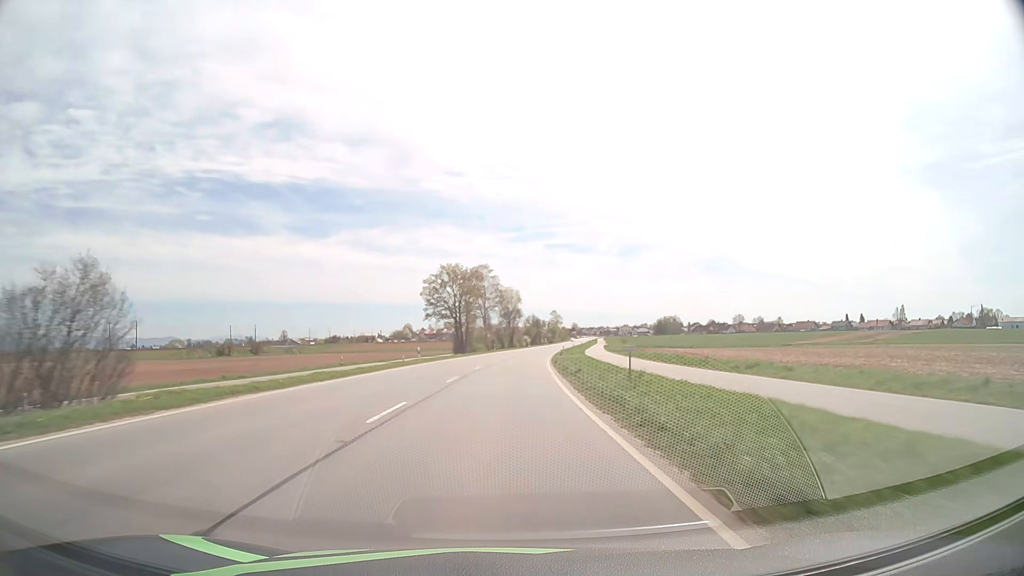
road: primary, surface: asphalt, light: Day
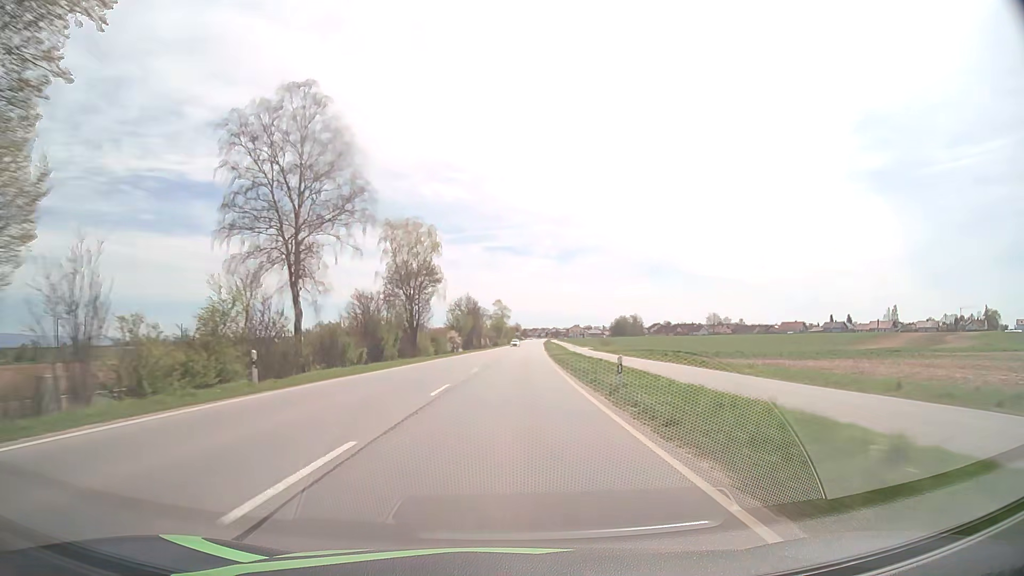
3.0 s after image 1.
(+3.6, +78.1) m; +5°
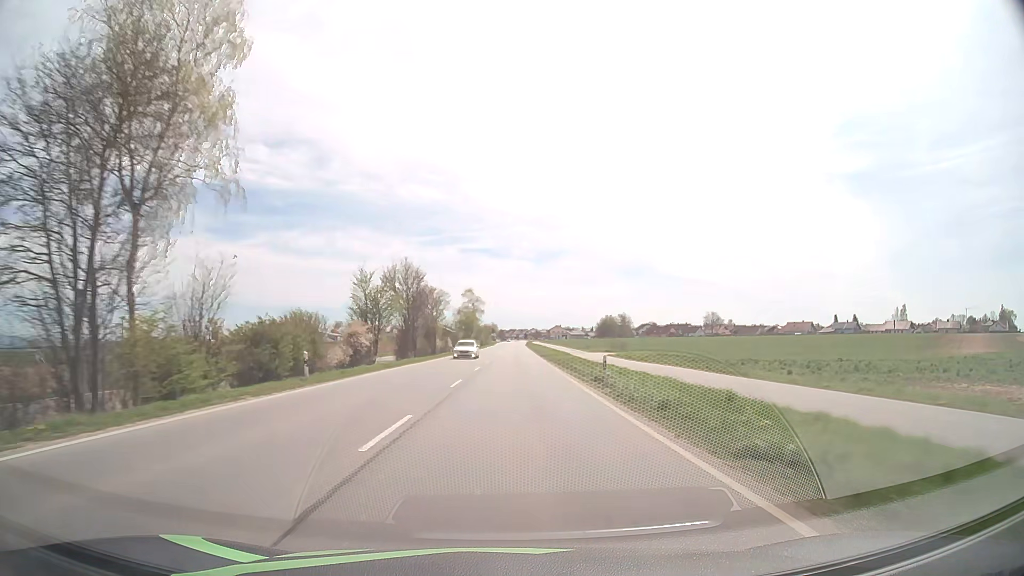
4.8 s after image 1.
(+0.8, +44.3) m; +2°
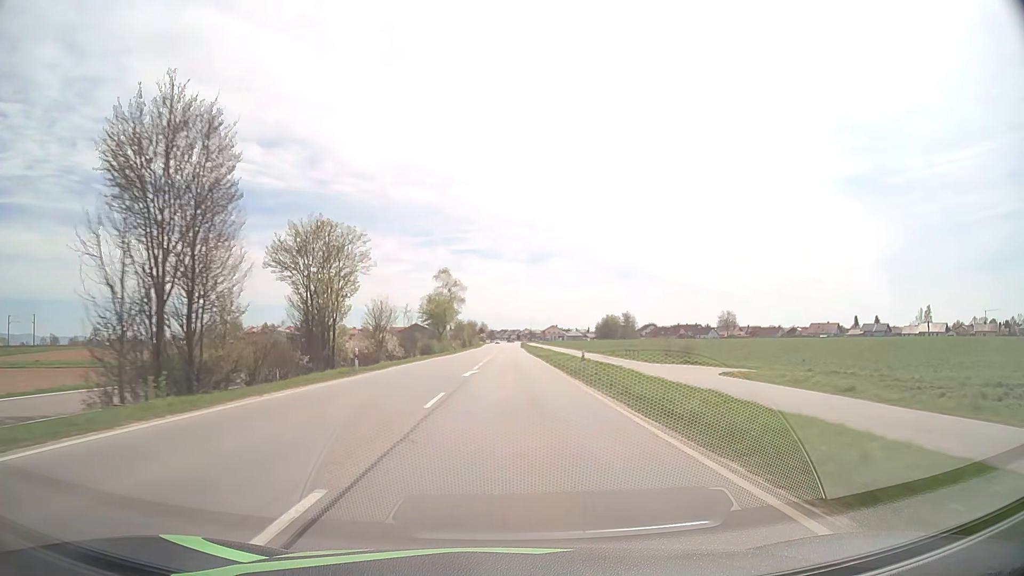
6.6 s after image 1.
(+0.4, +42.2) m; +1°
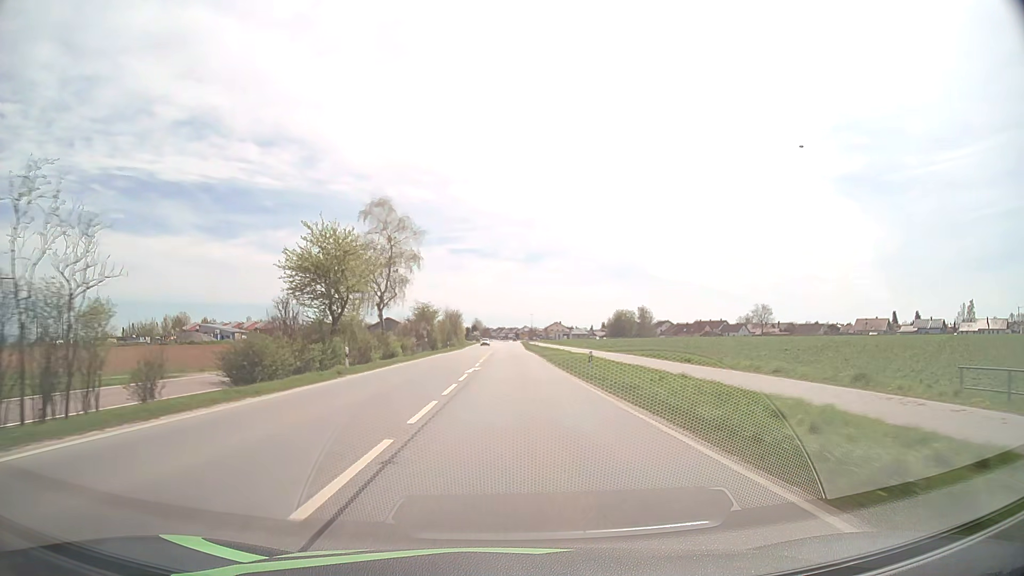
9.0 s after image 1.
(+0.1, +52.5) m; 0°
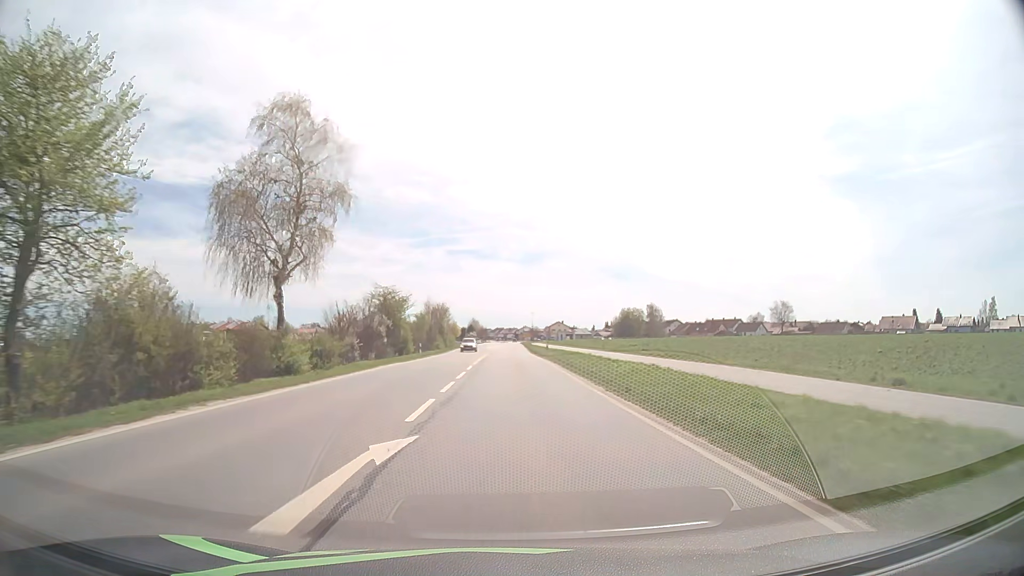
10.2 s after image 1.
(0.0, +23.9) m; 0°
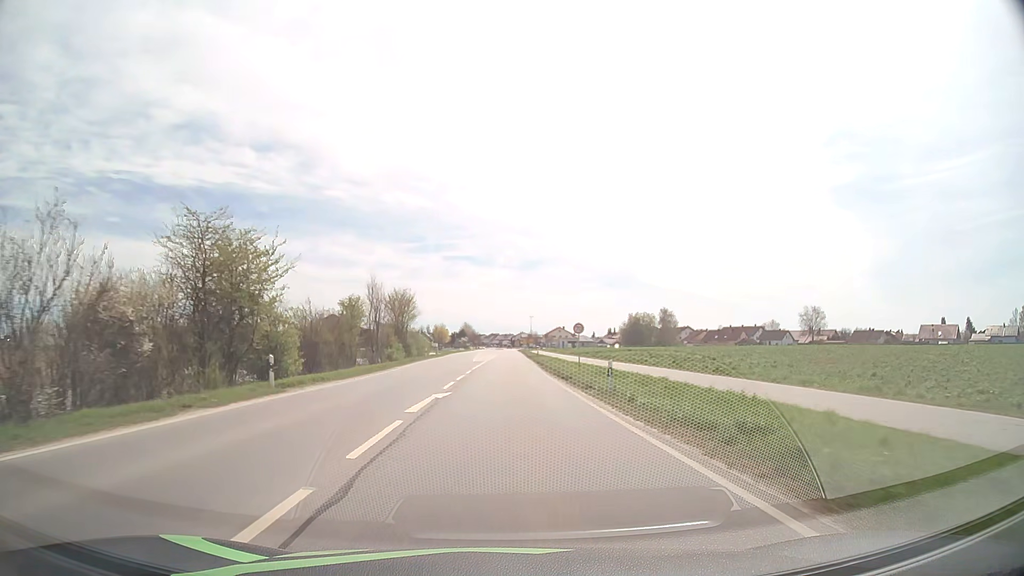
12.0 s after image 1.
(+0.1, +32.8) m; 0°
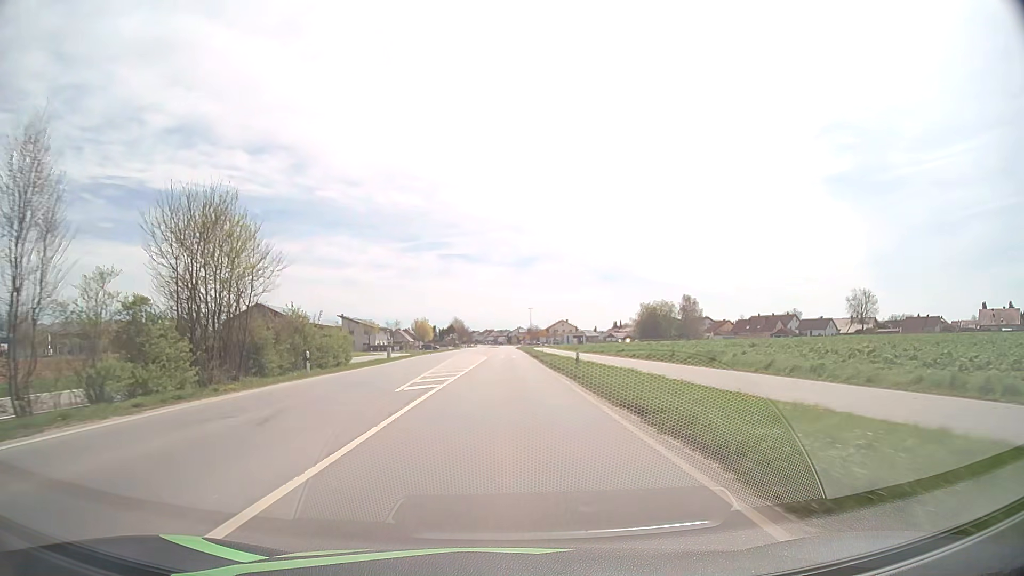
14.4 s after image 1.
(+0.2, +40.2) m; +1°
